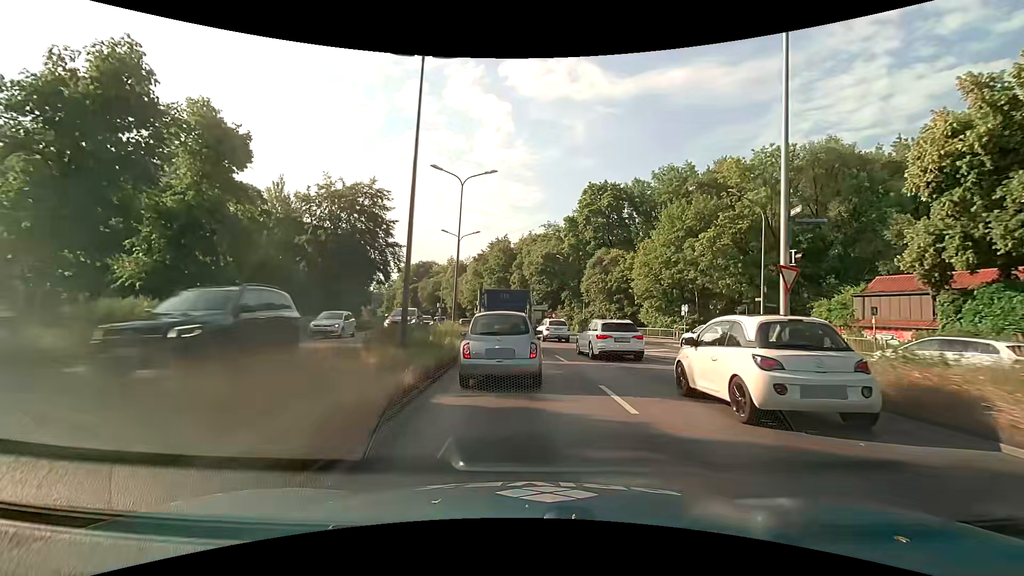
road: trunk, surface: asphalt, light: Day
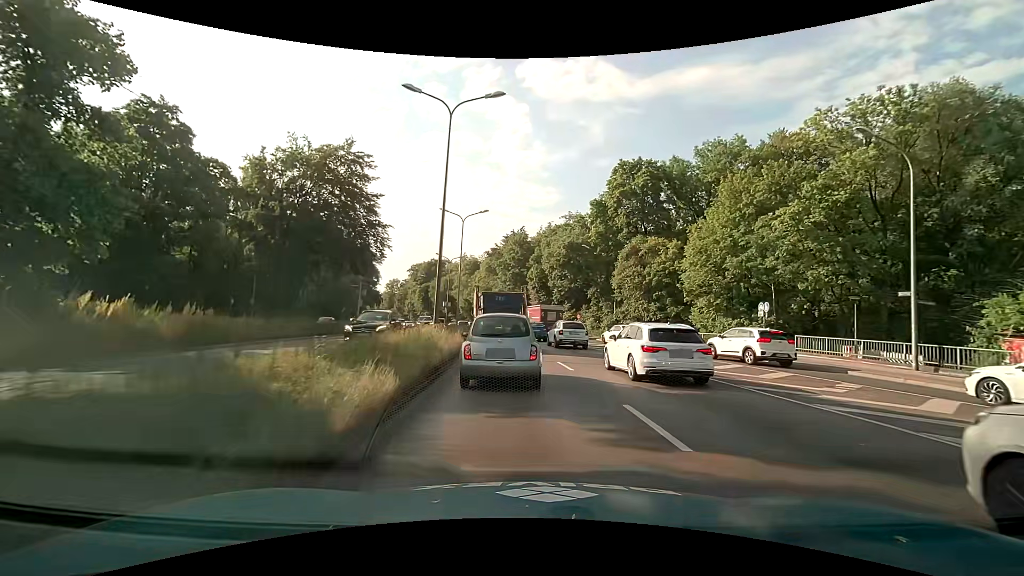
(-0.2, +11.0) m; -2°
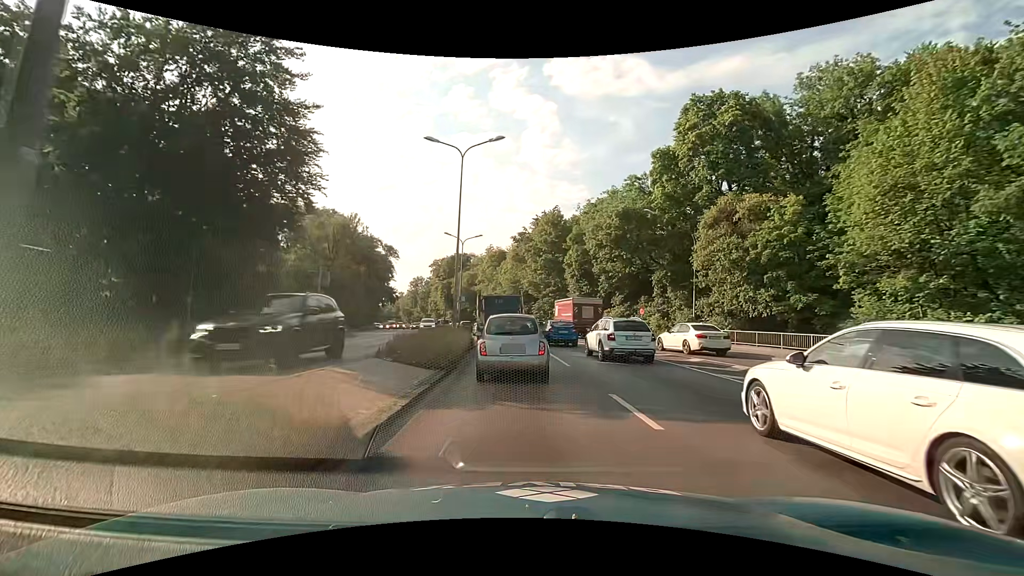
(-0.6, +17.2) m; -4°
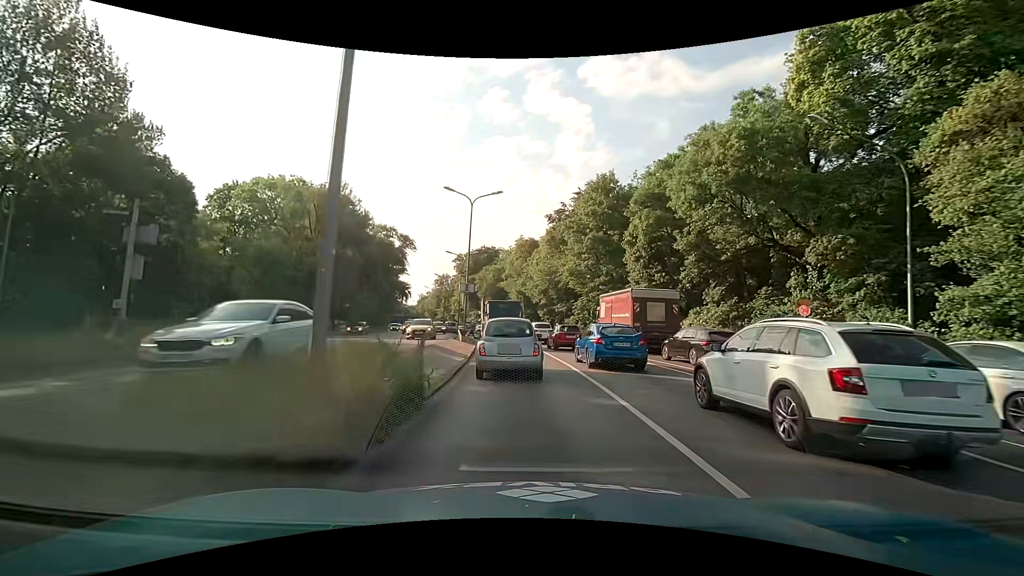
(-0.6, +19.2) m; -4°
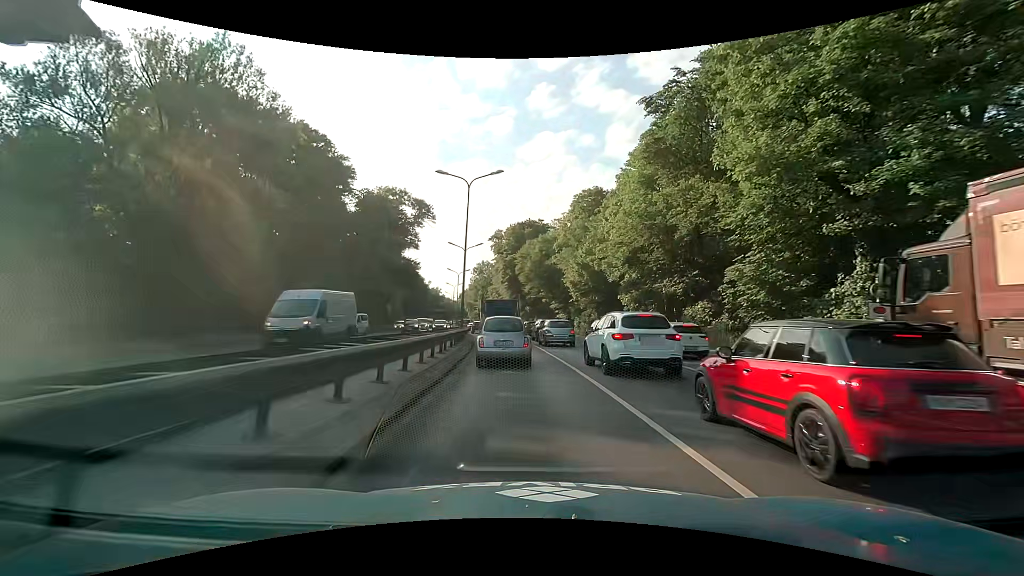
(-1.4, +33.0) m; -6°
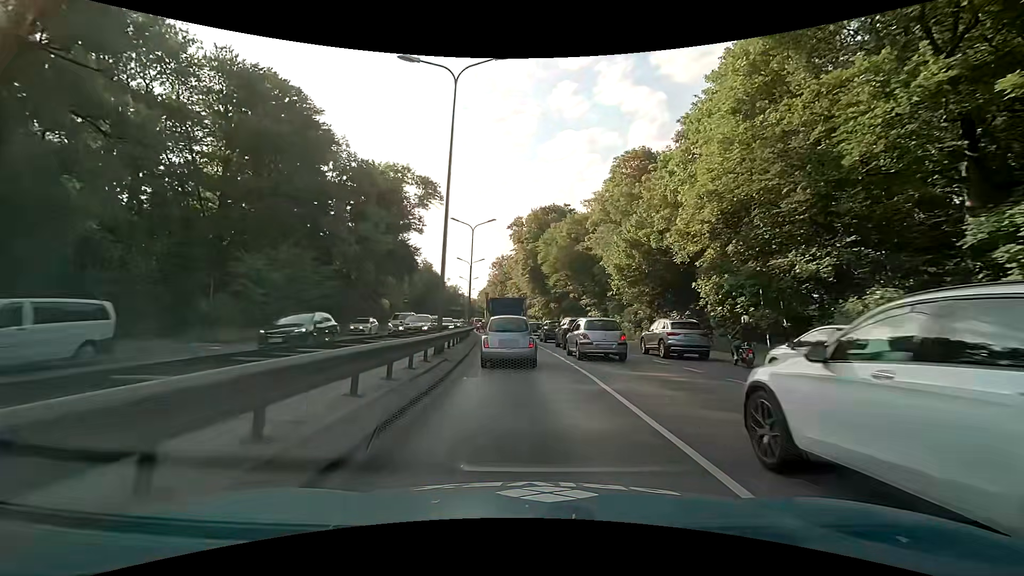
(-0.3, +13.8) m; -3°
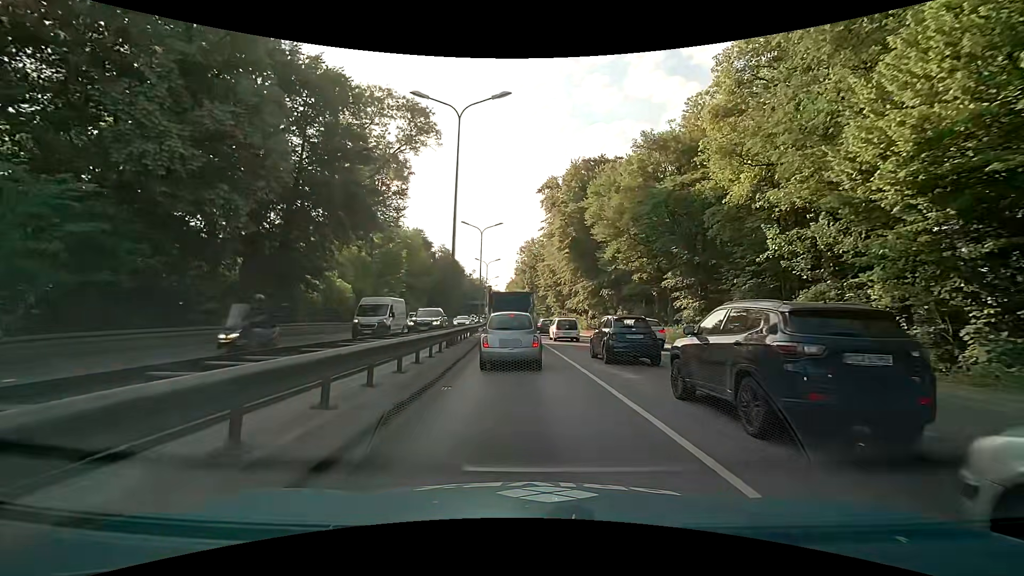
(-0.8, +24.8) m; -4°
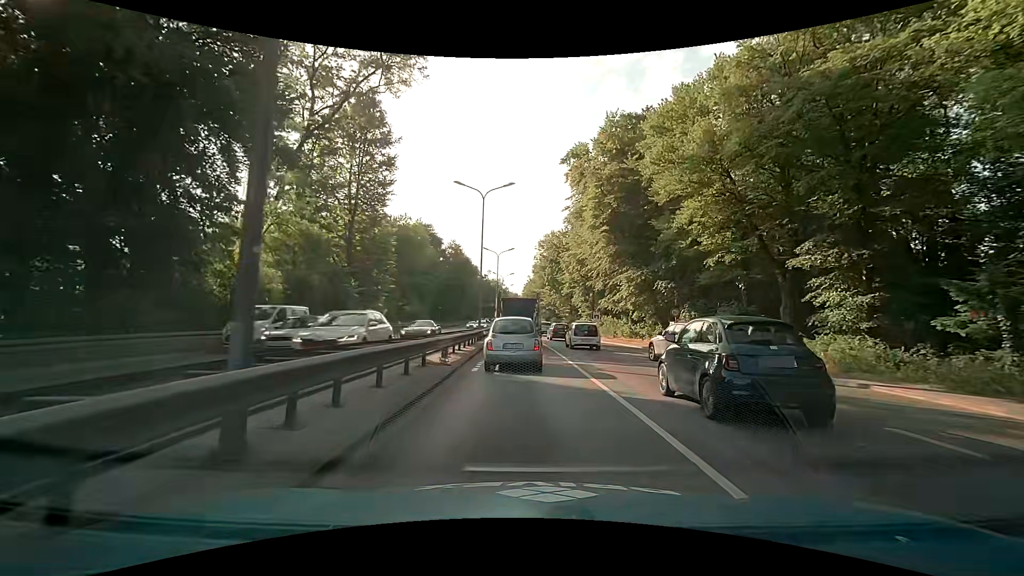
(-0.3, +15.7) m; -2°
